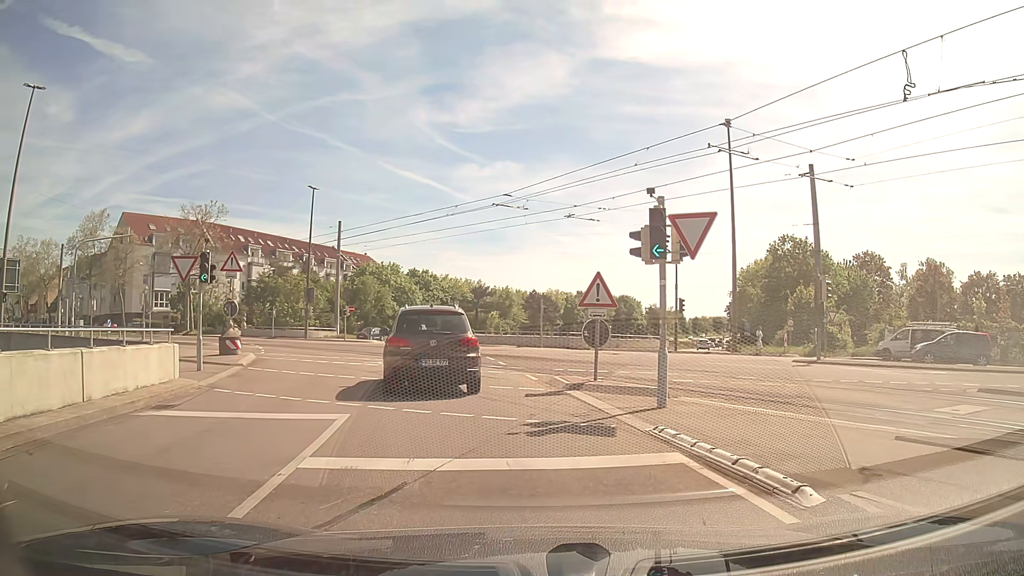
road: tertiary_link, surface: asphalt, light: Day
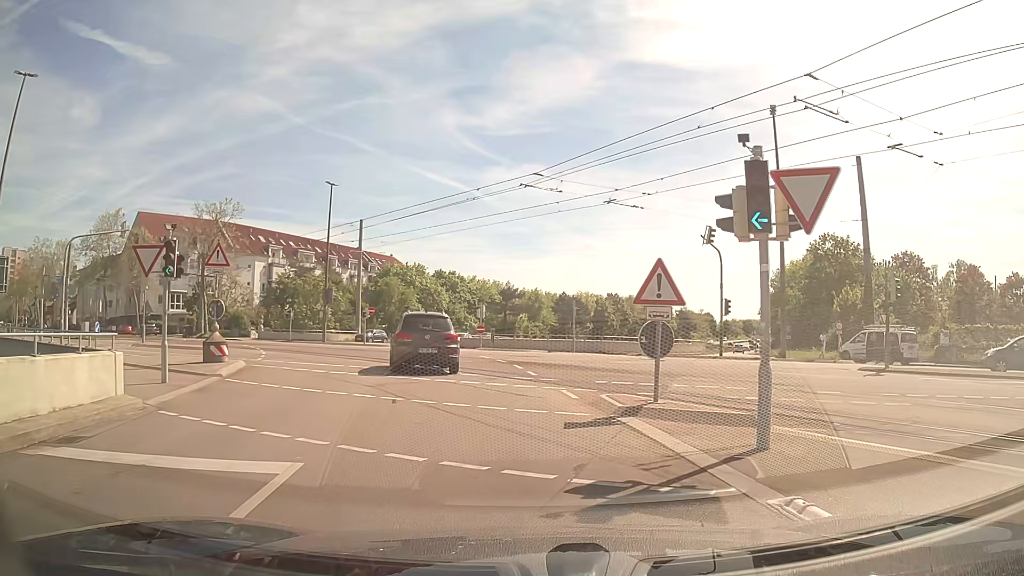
(-0.1, +3.7) m; -3°
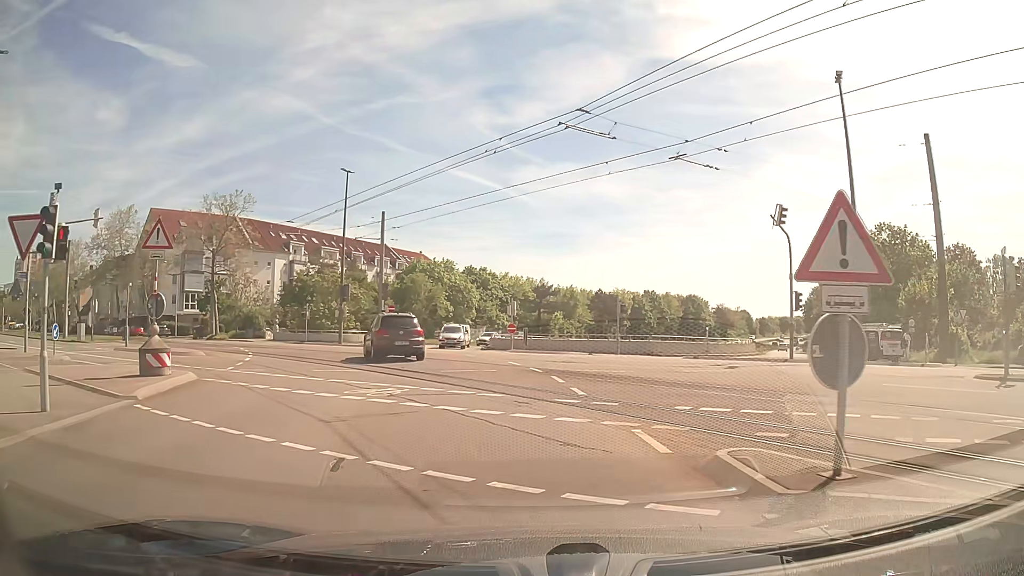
(-0.1, +5.6) m; -3°
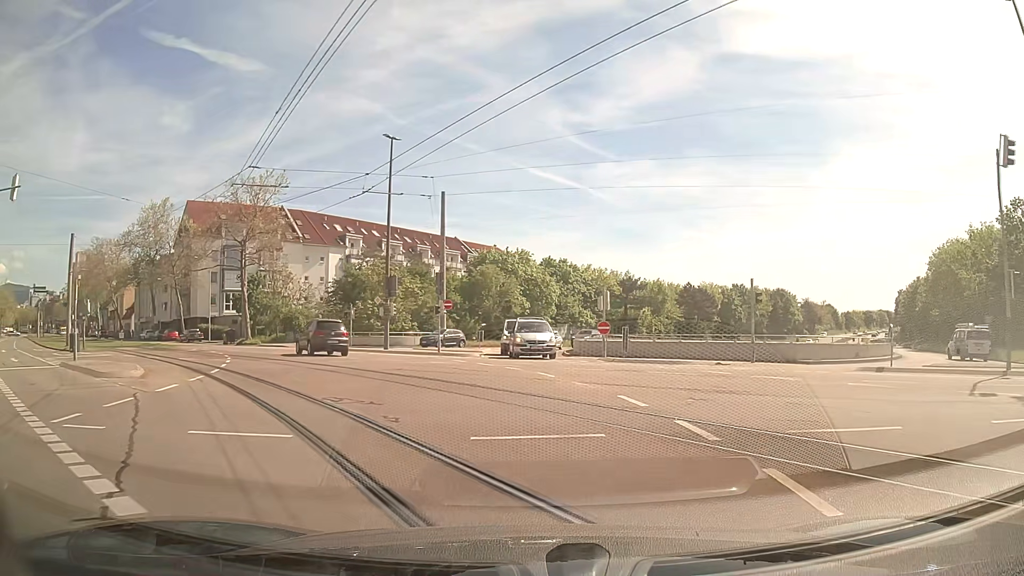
(-0.5, +11.2) m; -6°
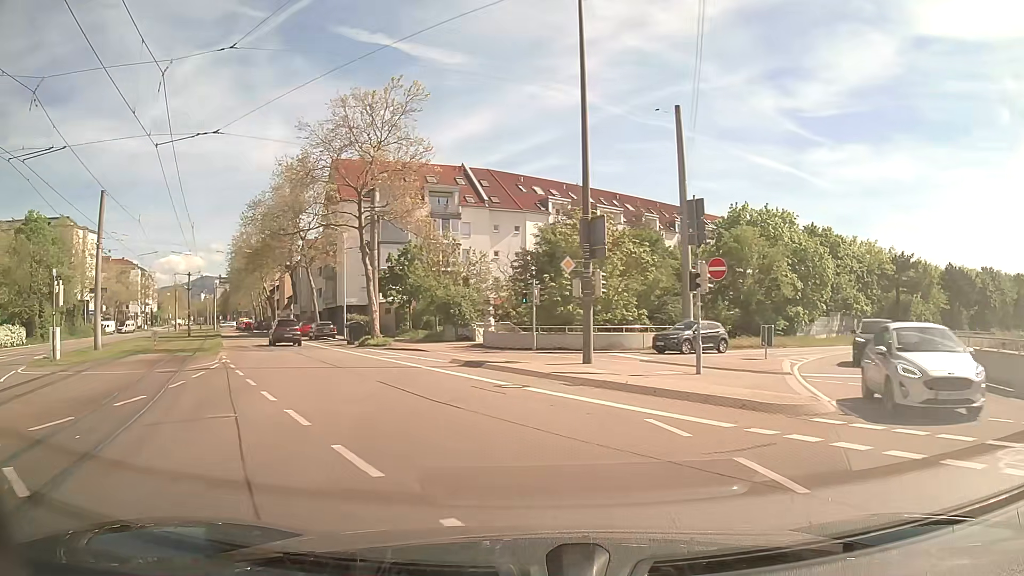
(-3.4, +22.4) m; -18°
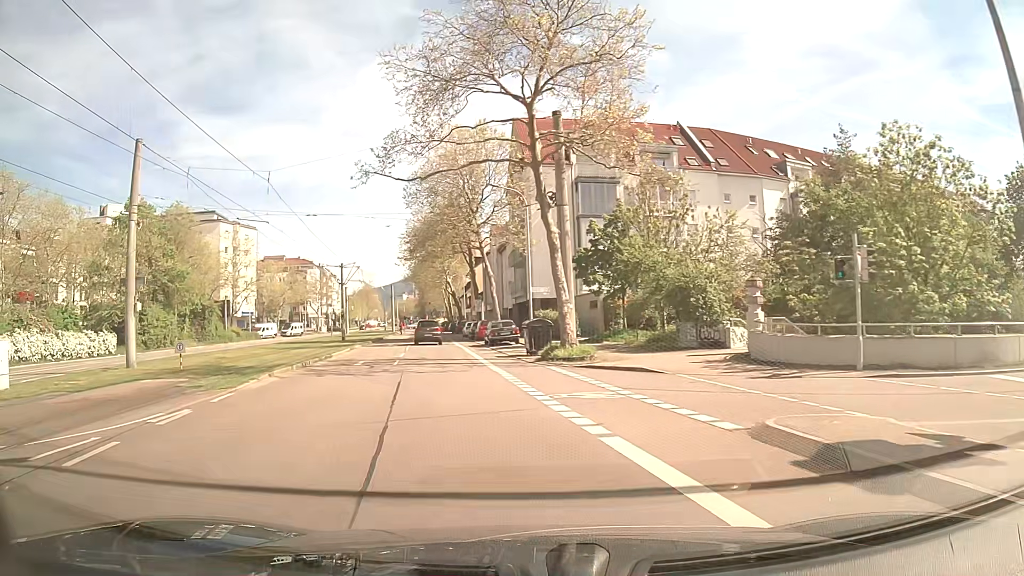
(-2.5, +15.4) m; -18°
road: tertiary
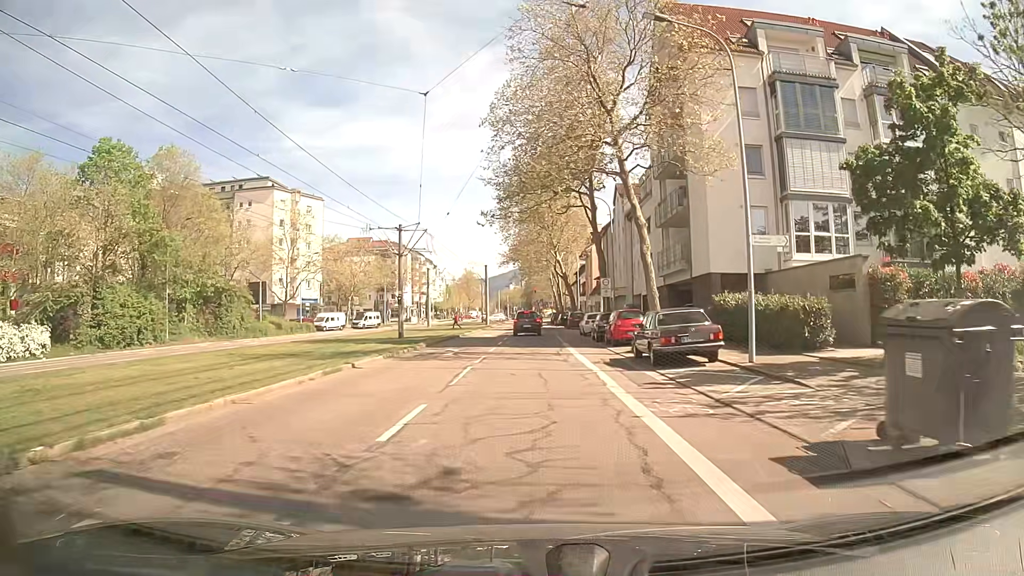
(-2.6, +21.3) m; -10°
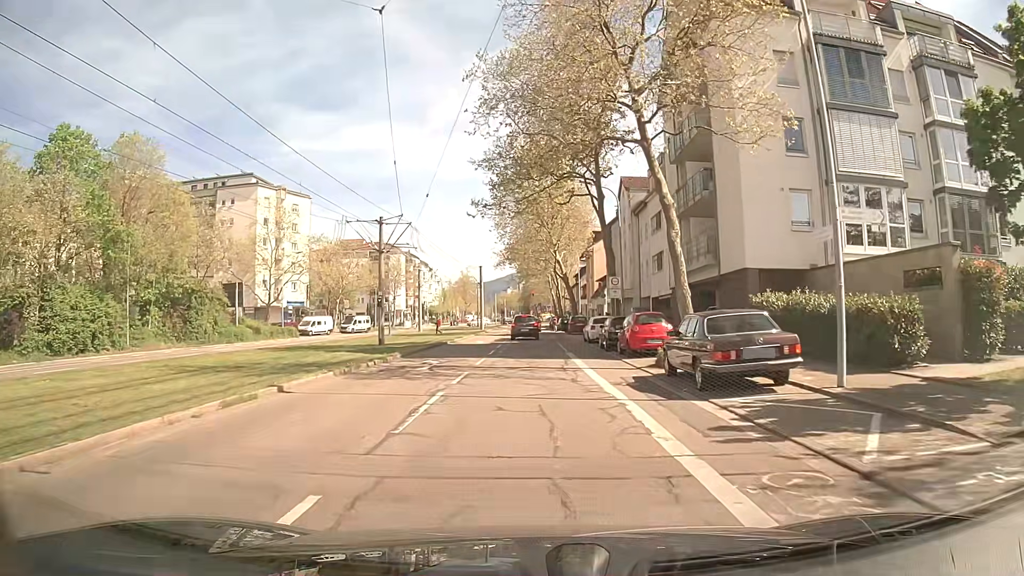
(+0.1, +5.2) m; 0°
